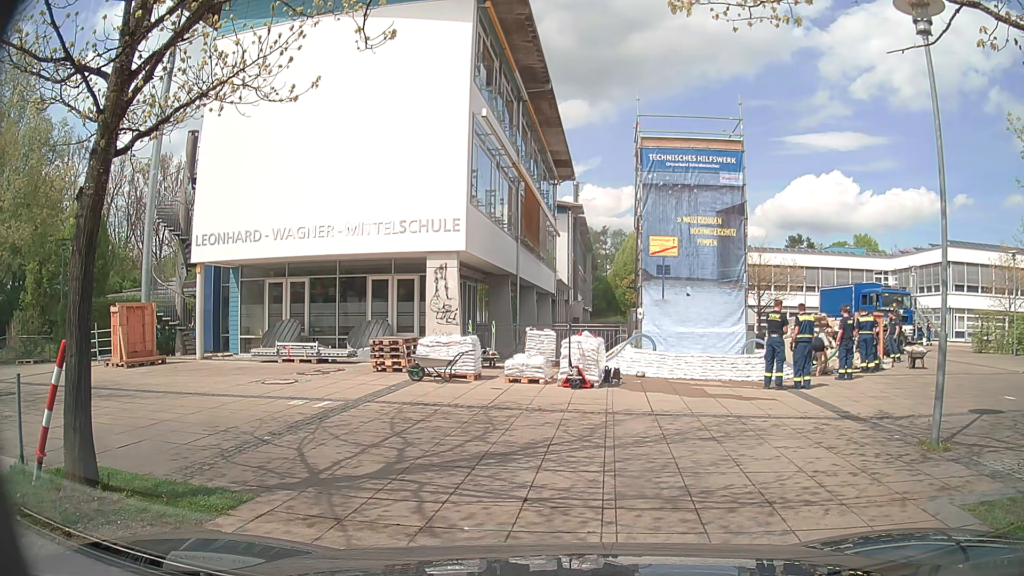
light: Day
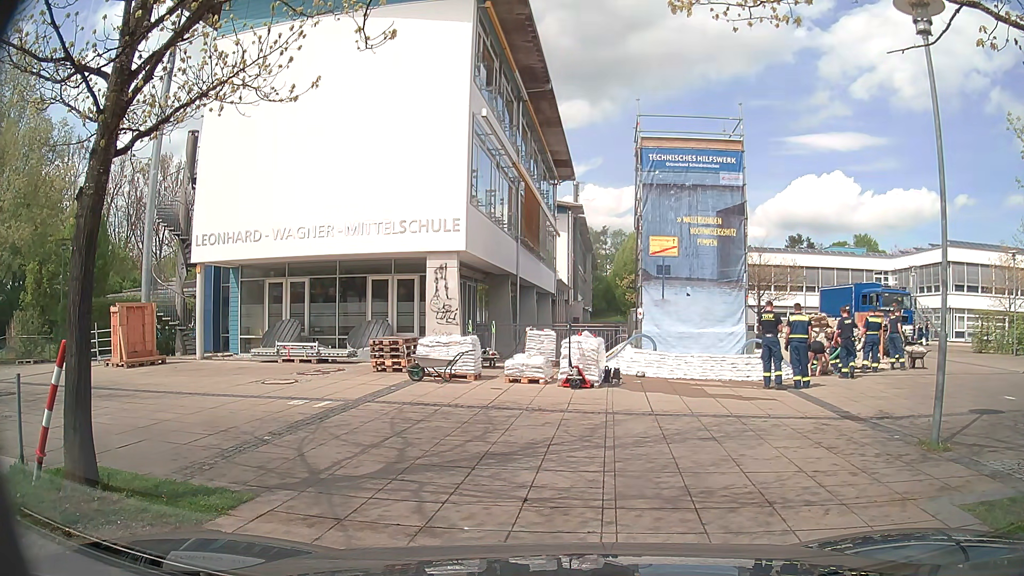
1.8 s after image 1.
(0.0, 0.0) m; 0°
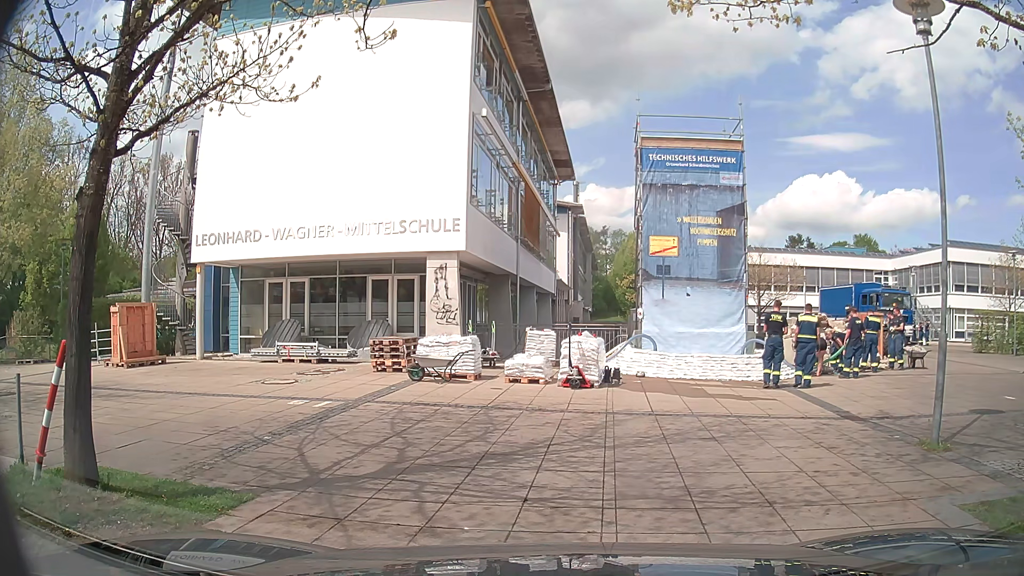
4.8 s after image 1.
(0.0, 0.0) m; 0°
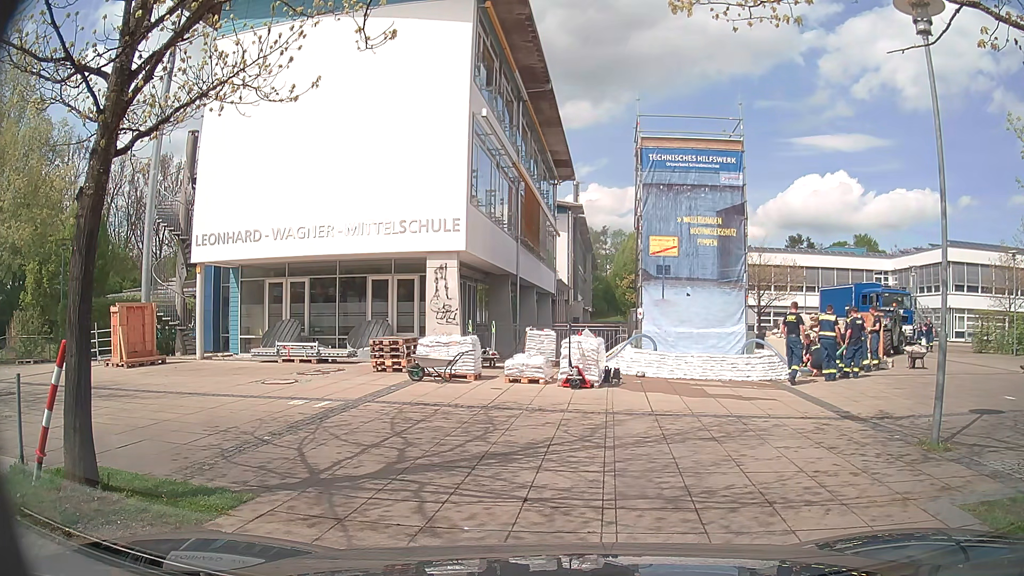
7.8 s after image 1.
(0.0, 0.0) m; 0°
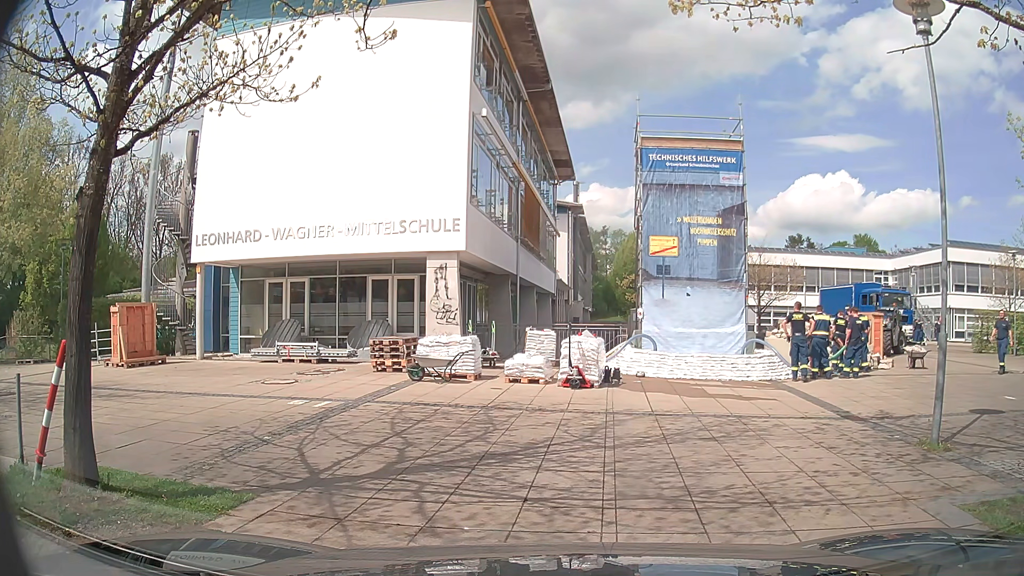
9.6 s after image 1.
(0.0, 0.0) m; 0°
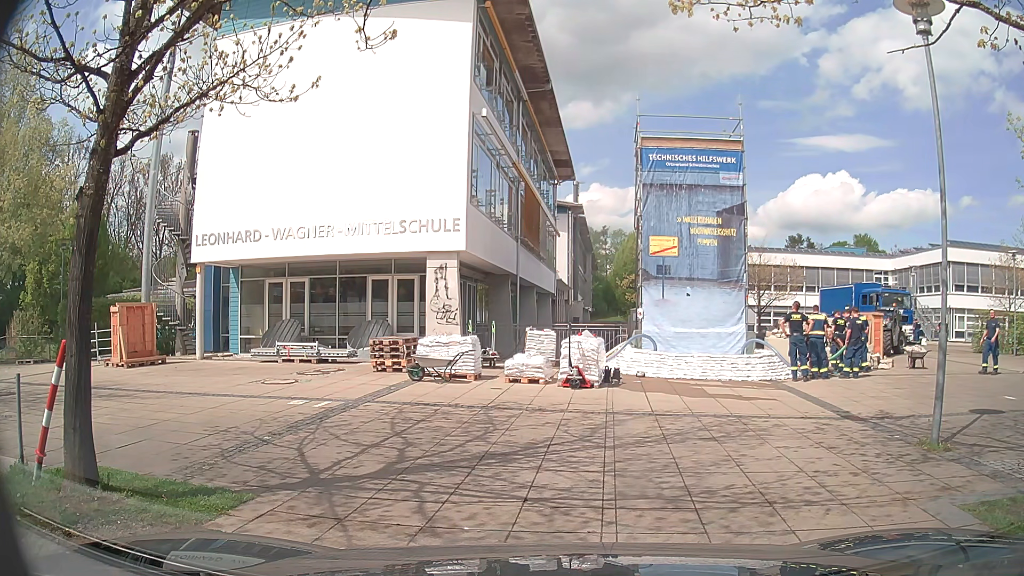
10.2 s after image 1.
(0.0, 0.0) m; 0°
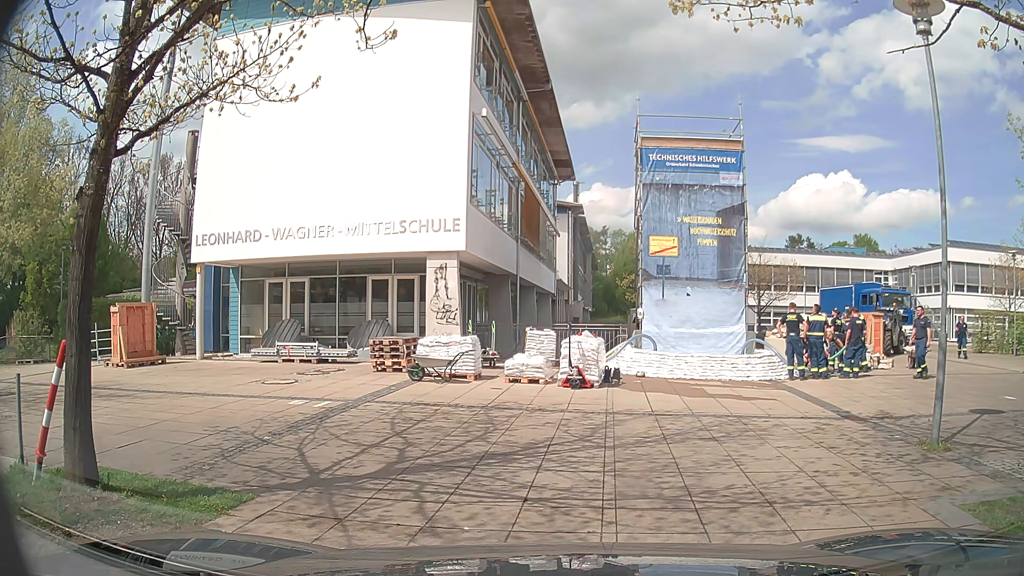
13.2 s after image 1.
(0.0, 0.0) m; 0°
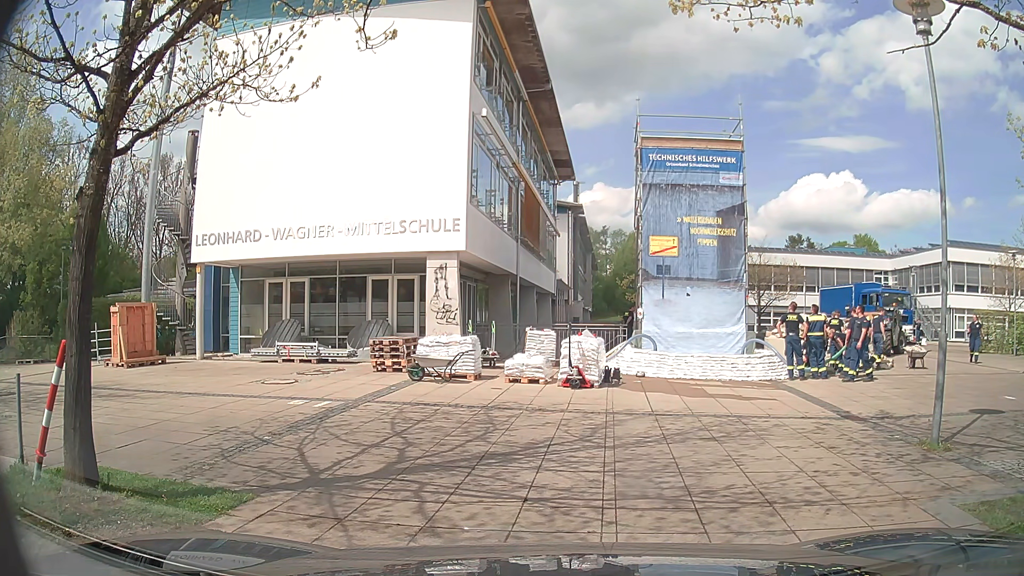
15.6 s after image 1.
(0.0, 0.0) m; 0°
